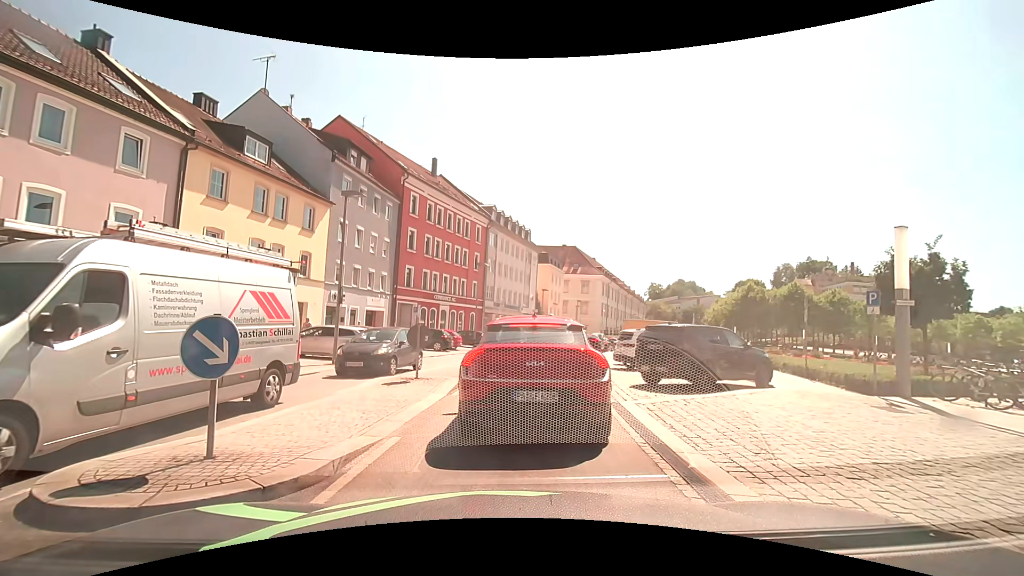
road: tertiary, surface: asphalt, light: Day
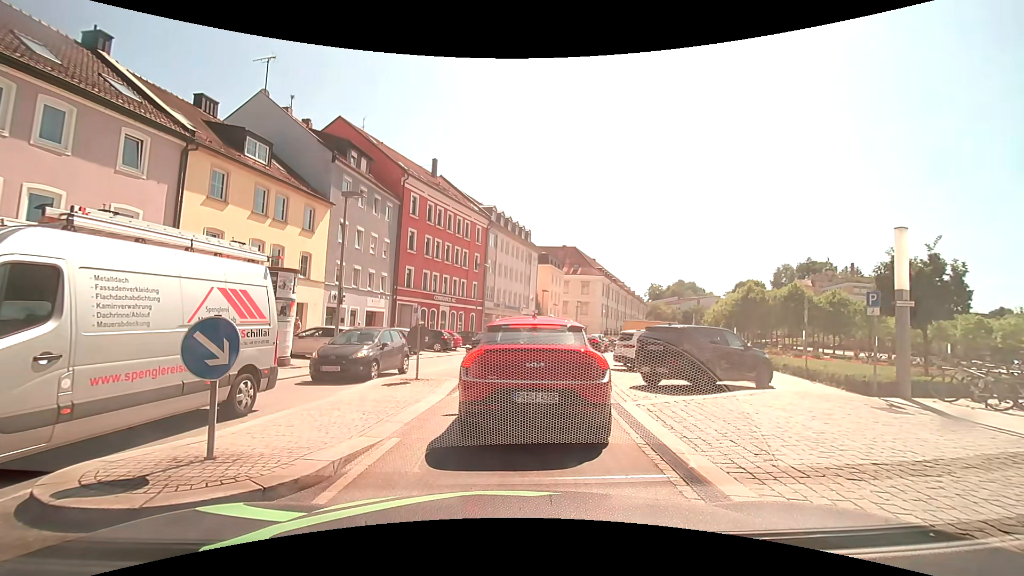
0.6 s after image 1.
(0.0, 0.0) m; 0°
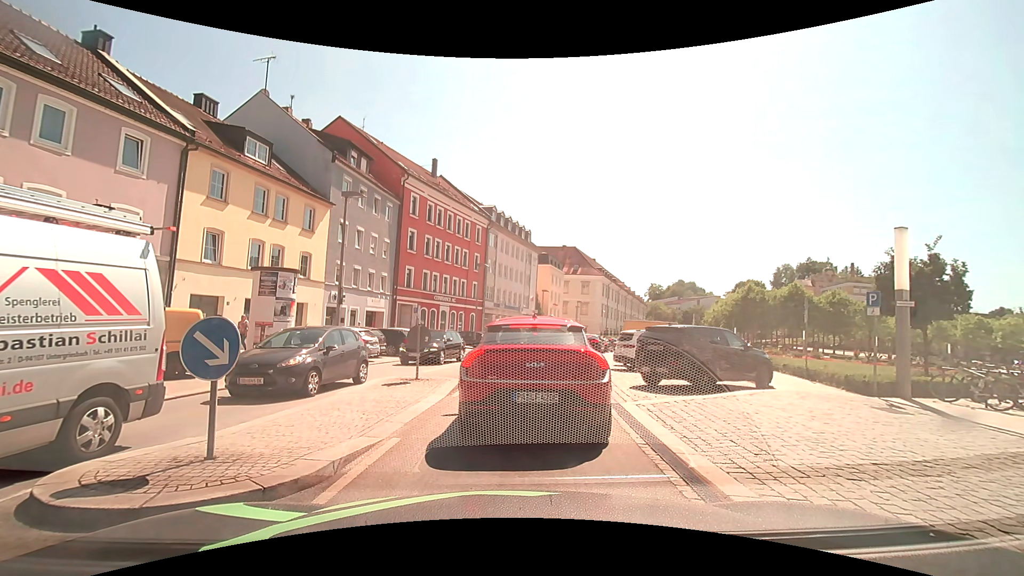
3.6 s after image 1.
(0.0, +0.1) m; 0°
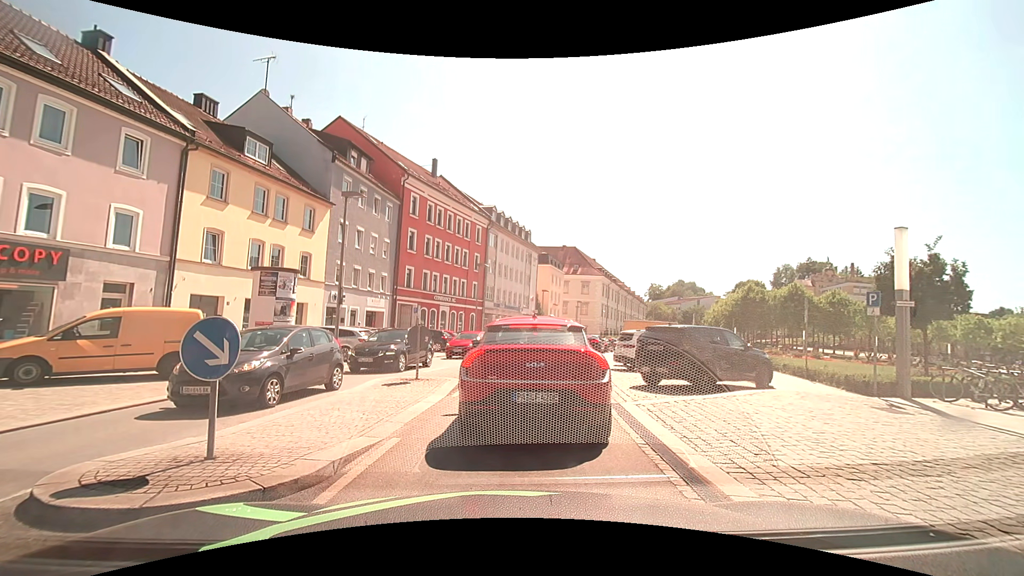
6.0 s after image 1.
(0.0, 0.0) m; 0°
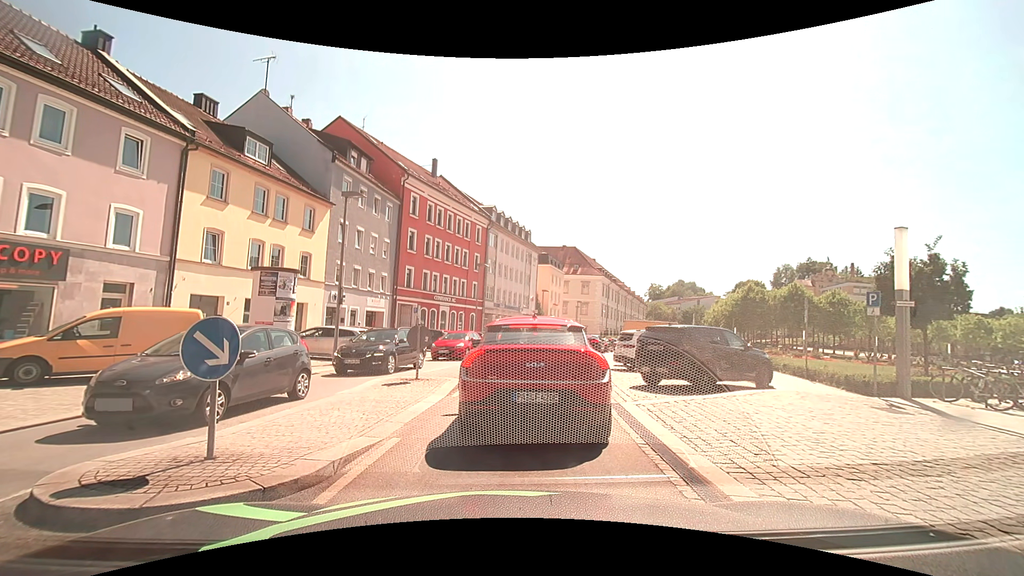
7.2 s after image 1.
(0.0, 0.0) m; 0°
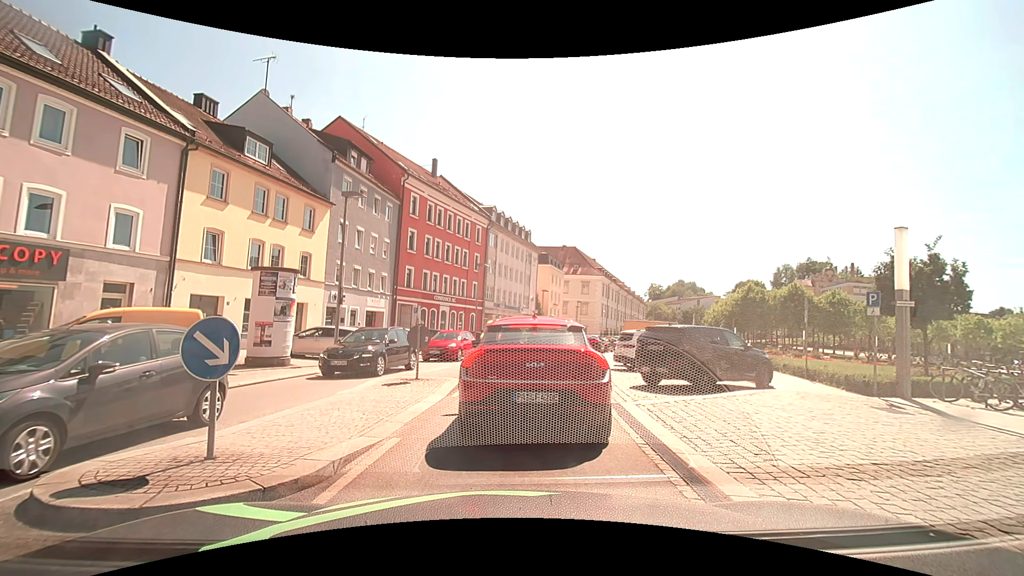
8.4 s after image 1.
(0.0, 0.0) m; 0°
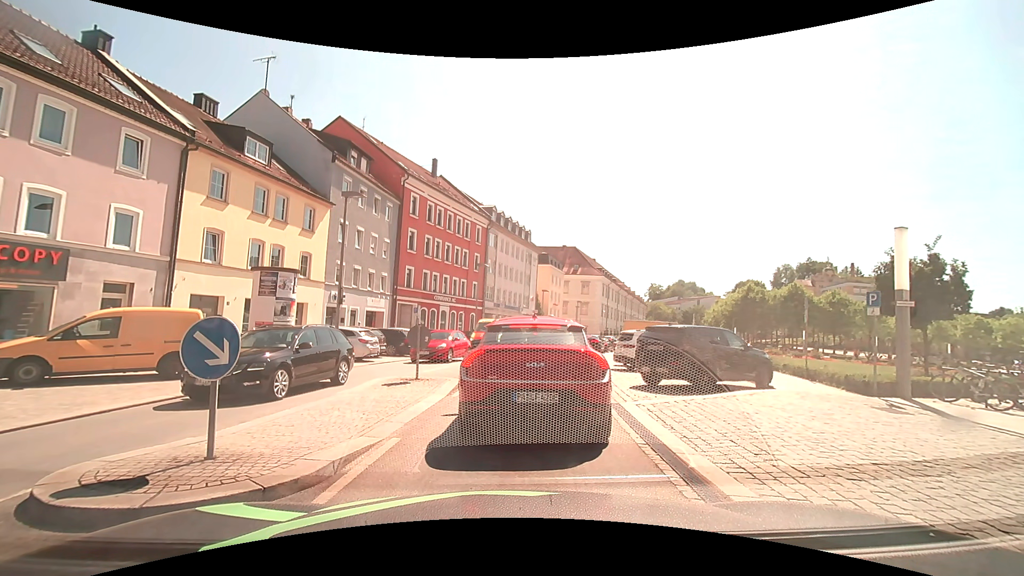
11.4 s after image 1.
(0.0, 0.0) m; 0°
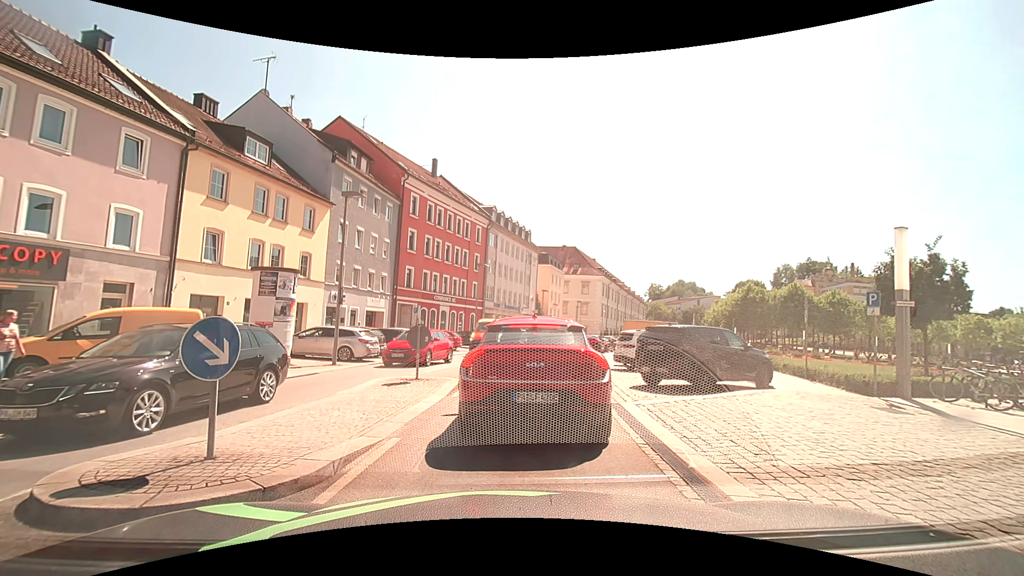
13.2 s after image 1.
(0.0, 0.0) m; 0°
